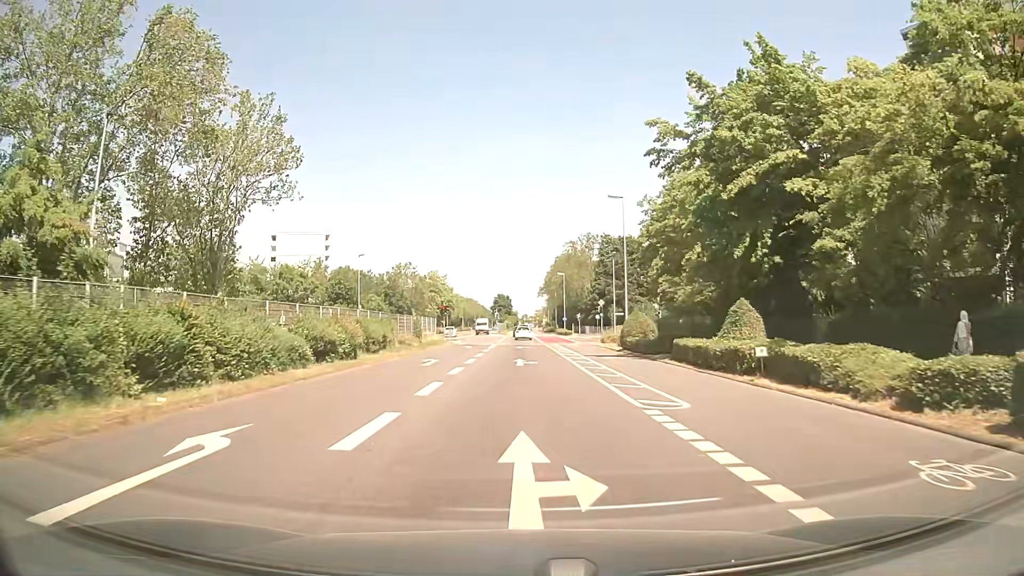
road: secondary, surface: asphalt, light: Day
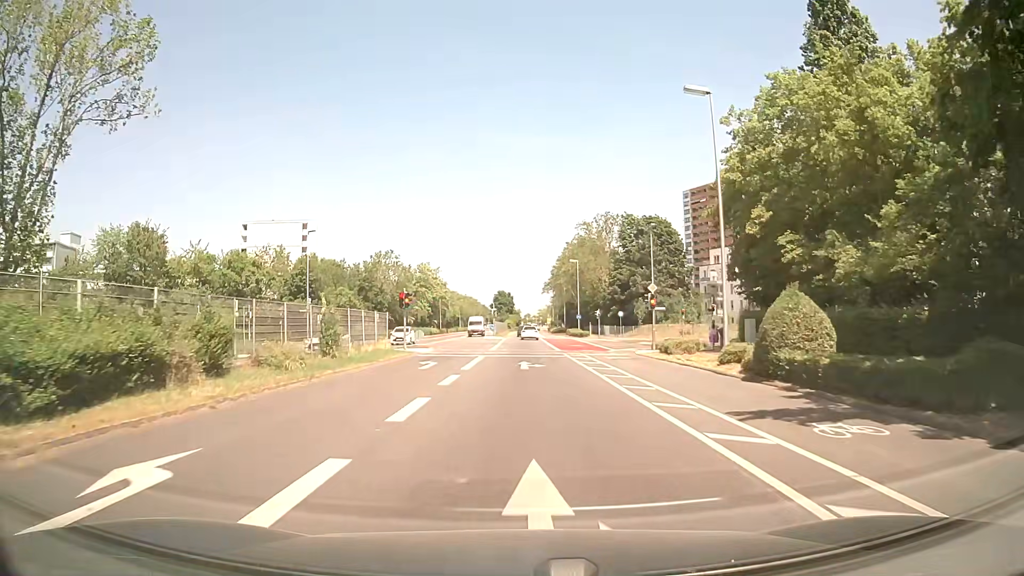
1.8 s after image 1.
(-0.1, +21.9) m; 0°
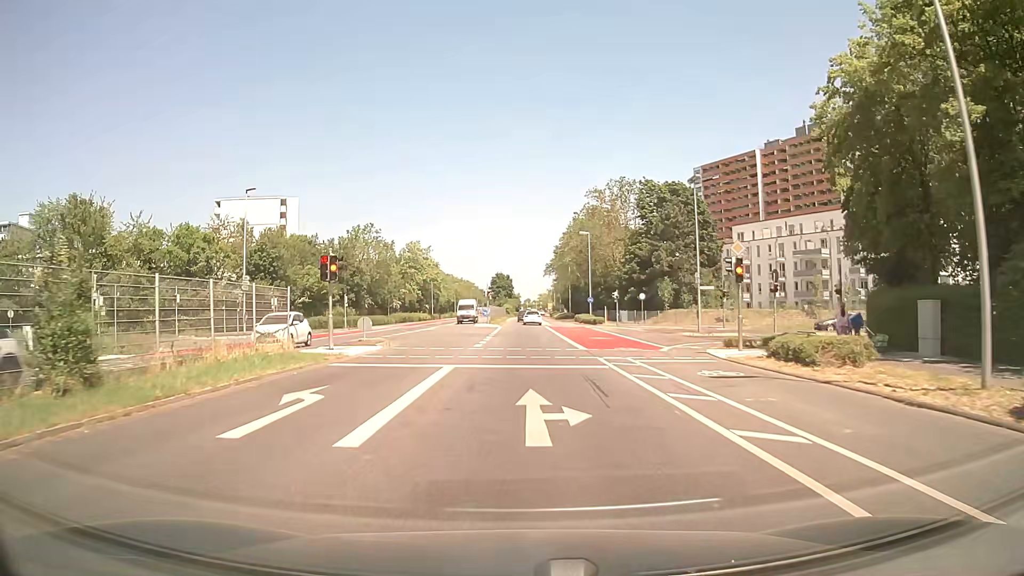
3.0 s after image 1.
(-0.1, +14.7) m; 0°
(0, +10) (0, +20) (0, +30) (0, +40) (0, +50) (+1, +60) (+1, +70) (+1, +80) (+1, +90) (+1, +100) m
